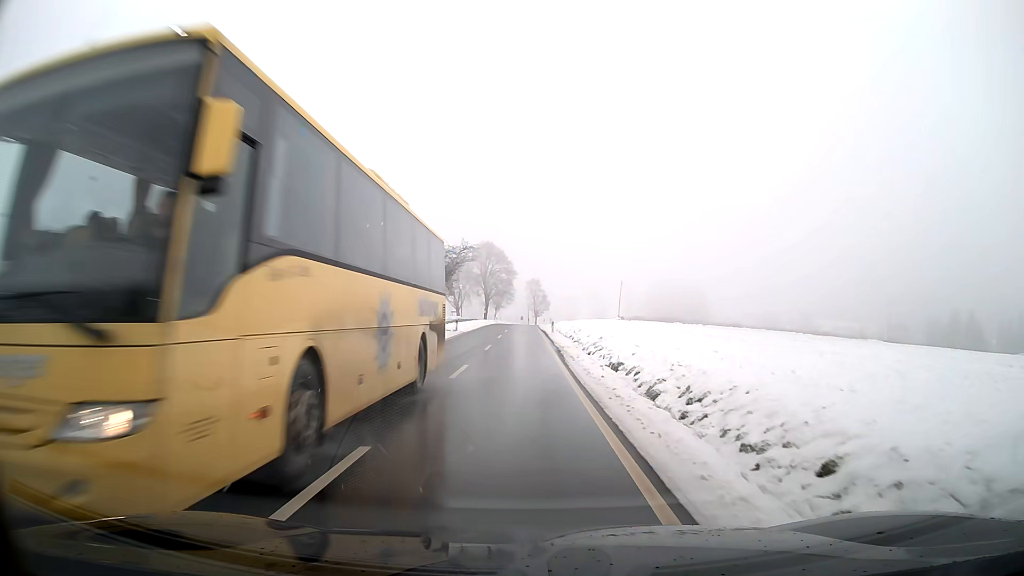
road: tertiary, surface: asphalt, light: Day
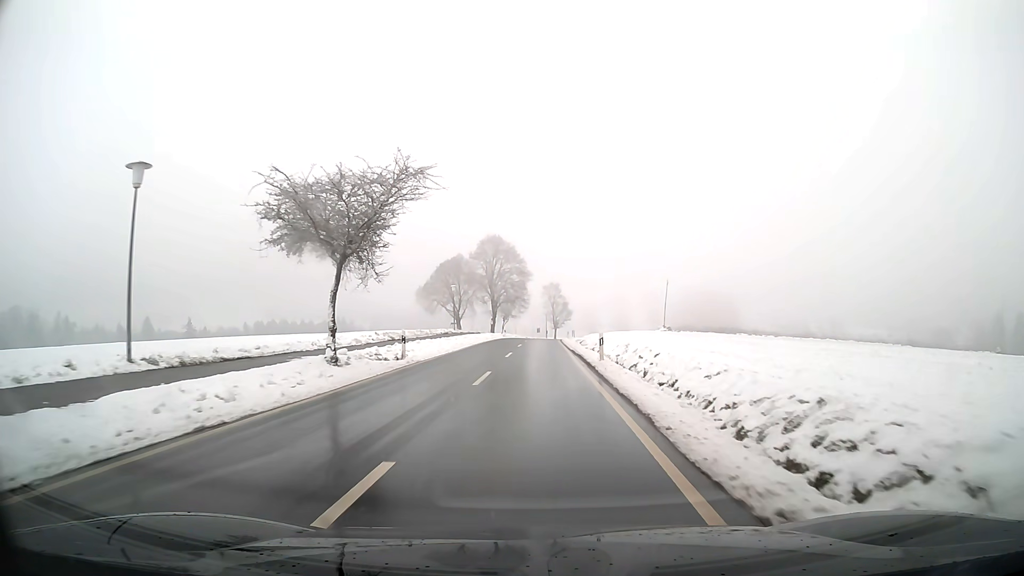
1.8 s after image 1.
(-0.3, +24.6) m; -1°
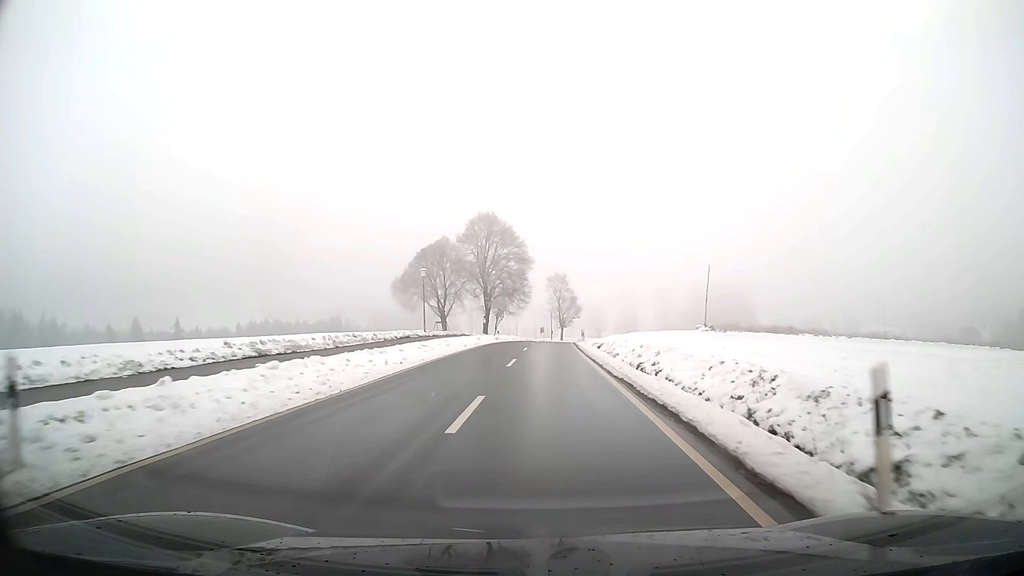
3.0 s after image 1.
(0.0, +18.6) m; 0°
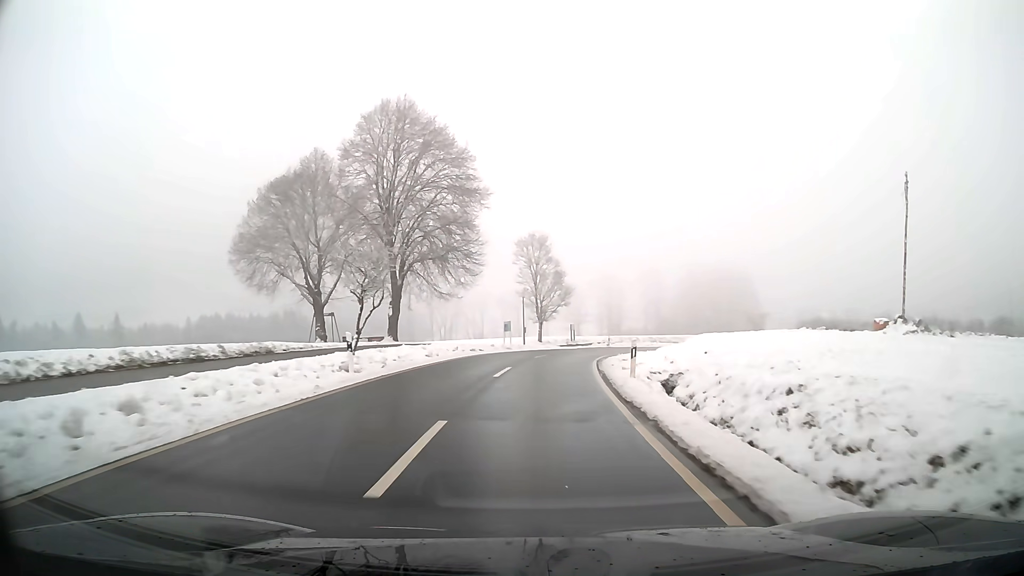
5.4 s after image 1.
(+0.9, +38.6) m; +3°
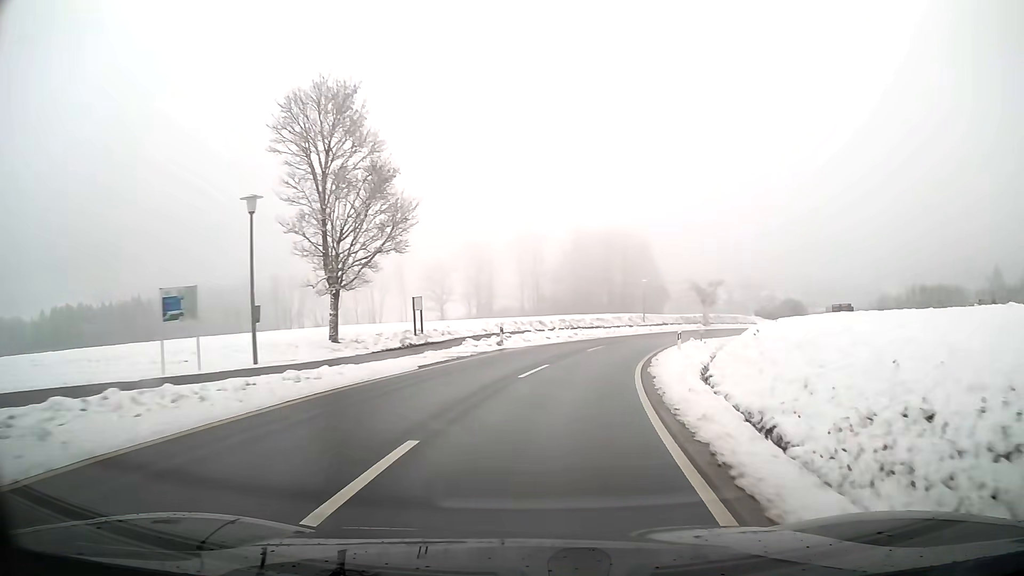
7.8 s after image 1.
(+3.3, +37.2) m; +12°
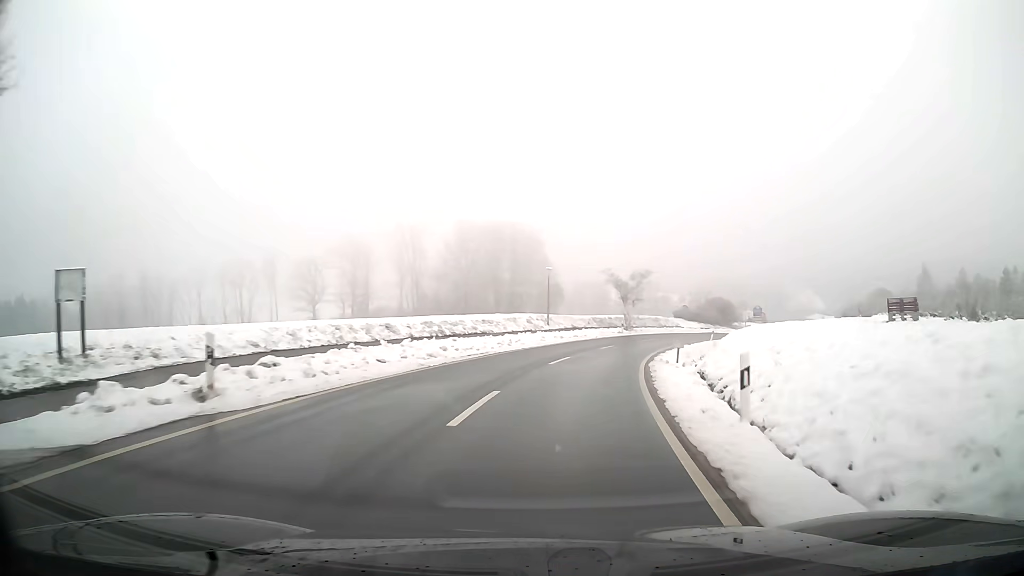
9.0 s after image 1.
(+1.5, +18.5) m; +10°
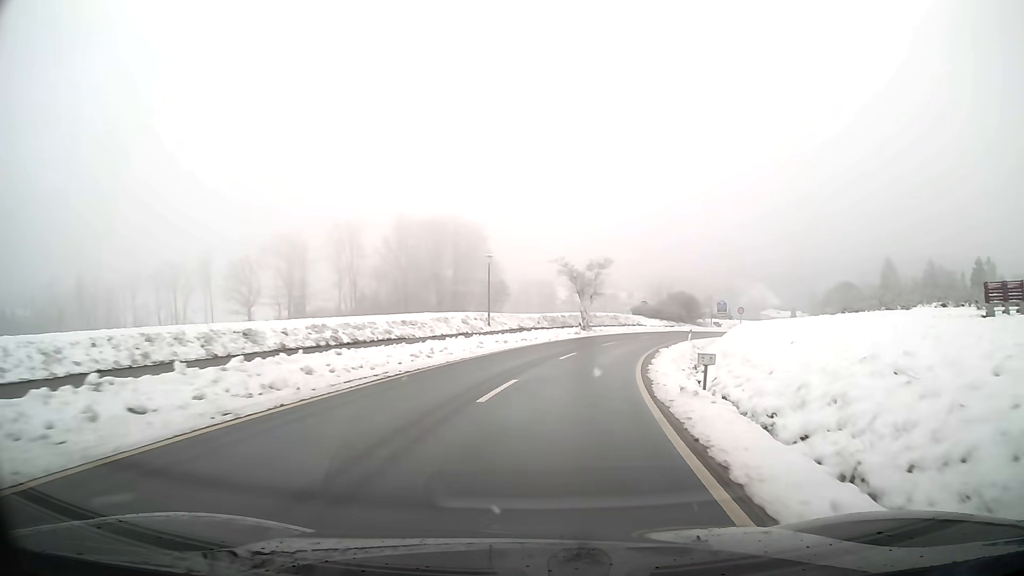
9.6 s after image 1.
(+0.4, +9.3) m; +4°
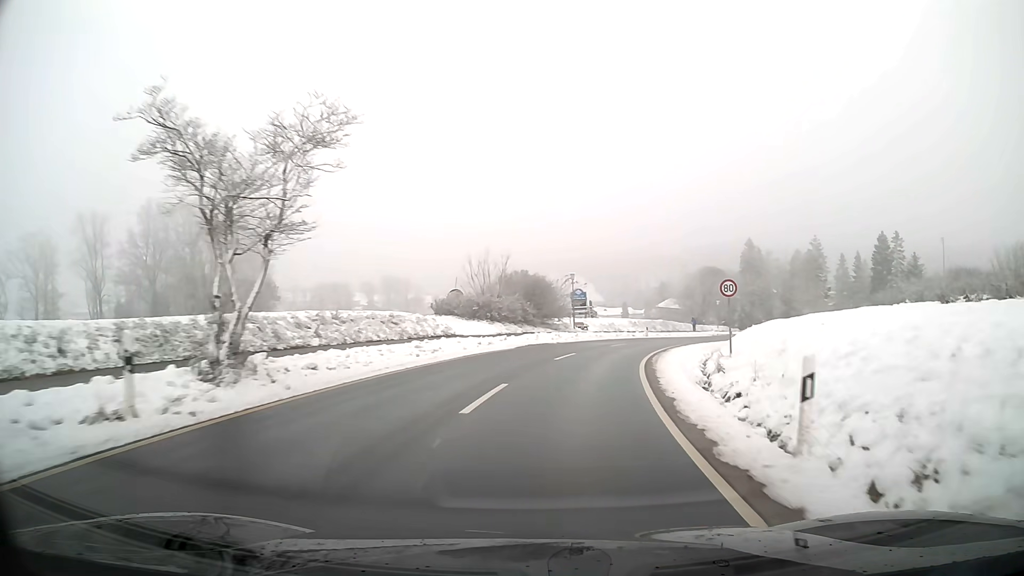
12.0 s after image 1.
(+5.3, +36.5) m; +17°
